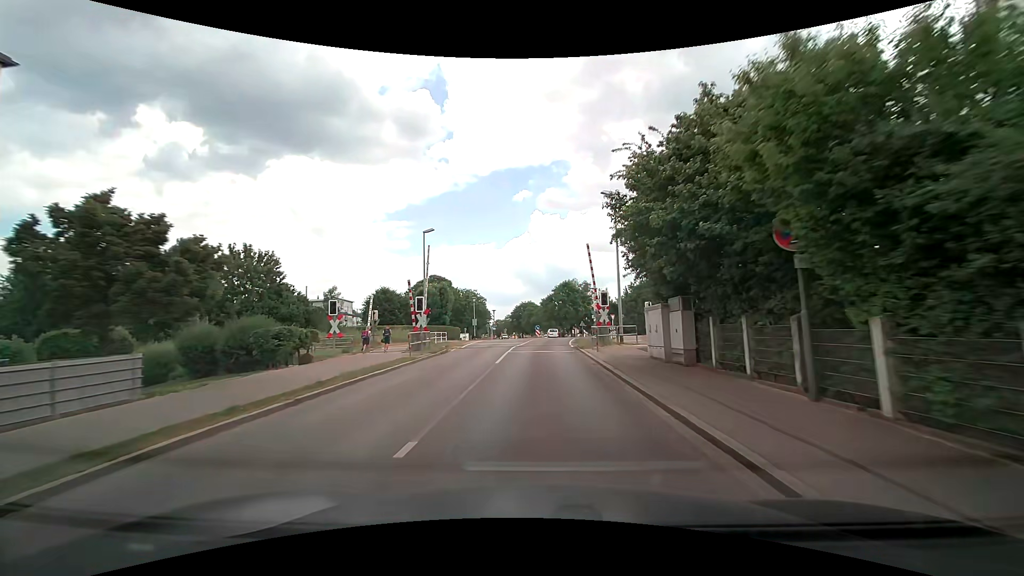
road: tertiary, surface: asphalt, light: Day
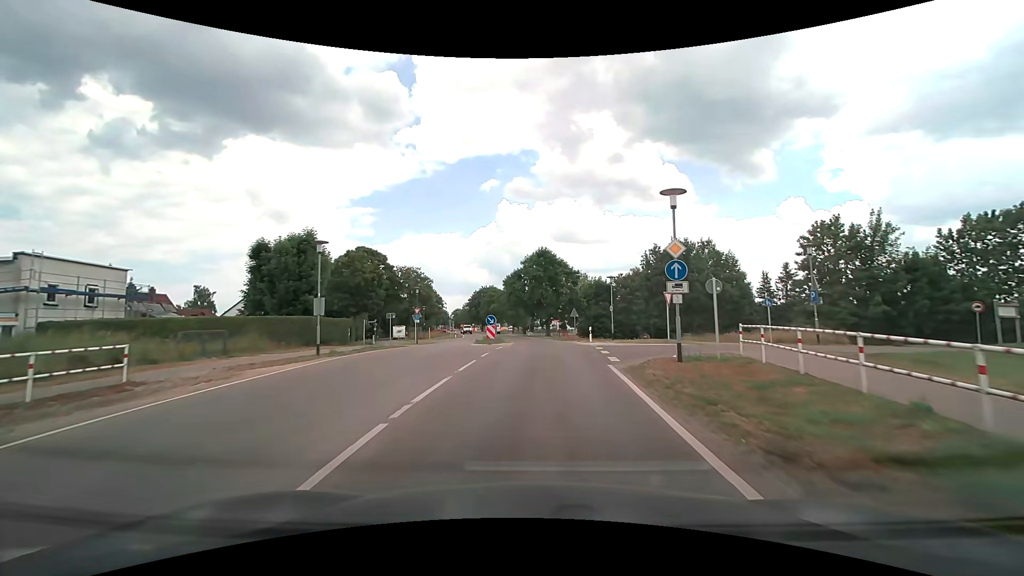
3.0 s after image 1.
(+0.9, +36.0) m; +4°
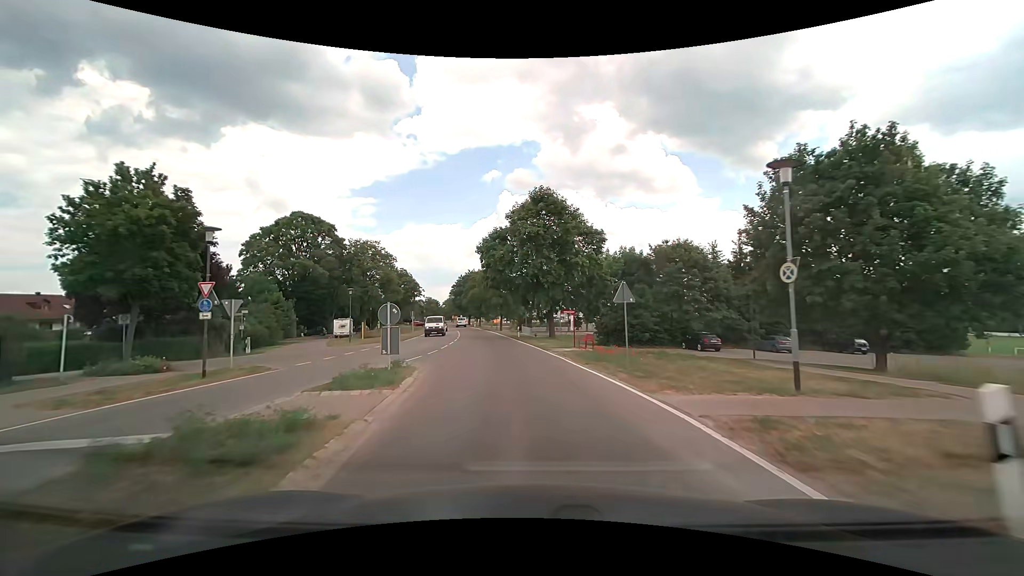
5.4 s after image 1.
(+0.4, +28.5) m; 0°
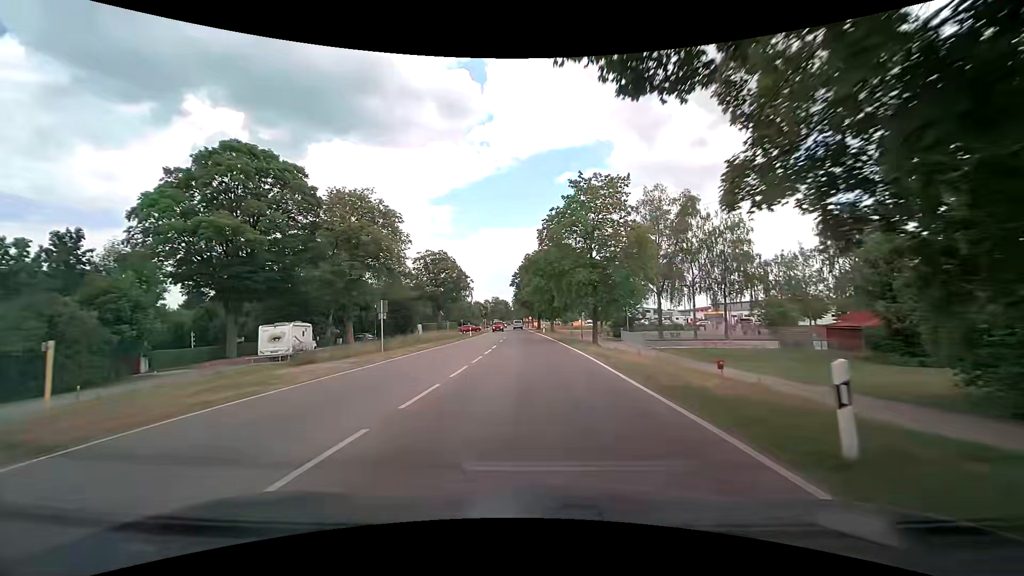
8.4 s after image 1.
(-3.6, +38.4) m; -9°
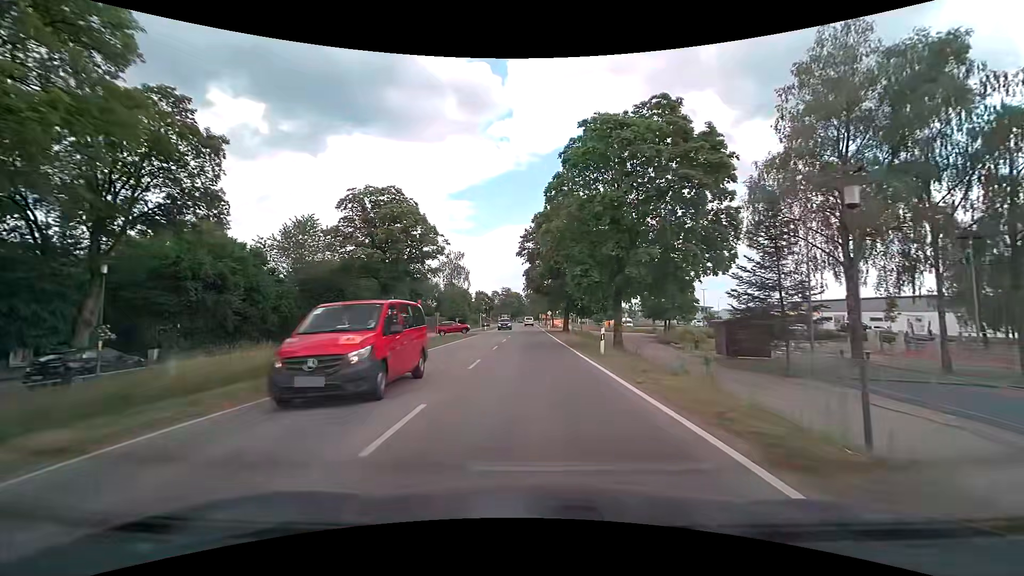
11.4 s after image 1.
(-1.0, +38.7) m; -2°
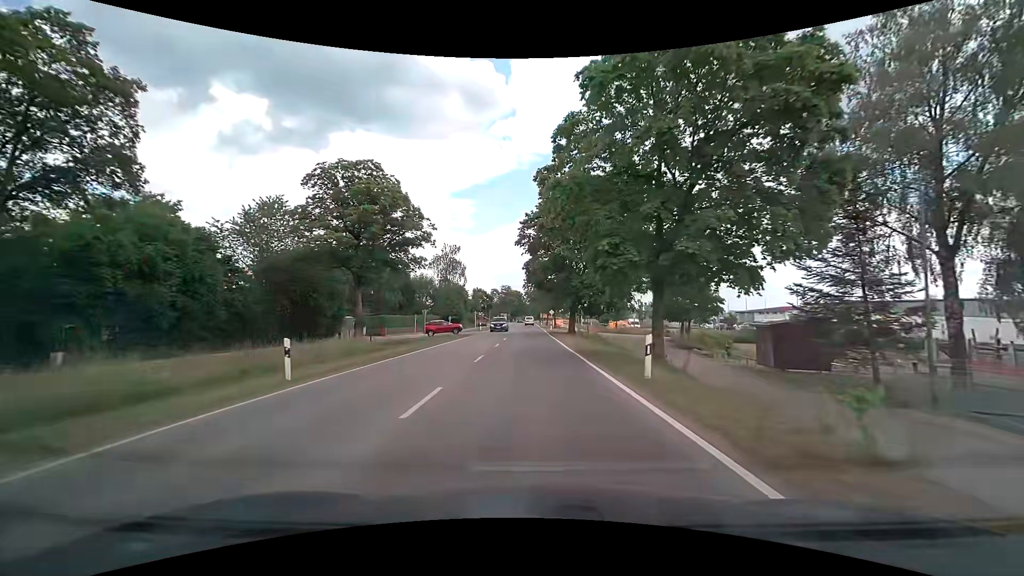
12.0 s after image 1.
(0.0, +7.1) m; 0°
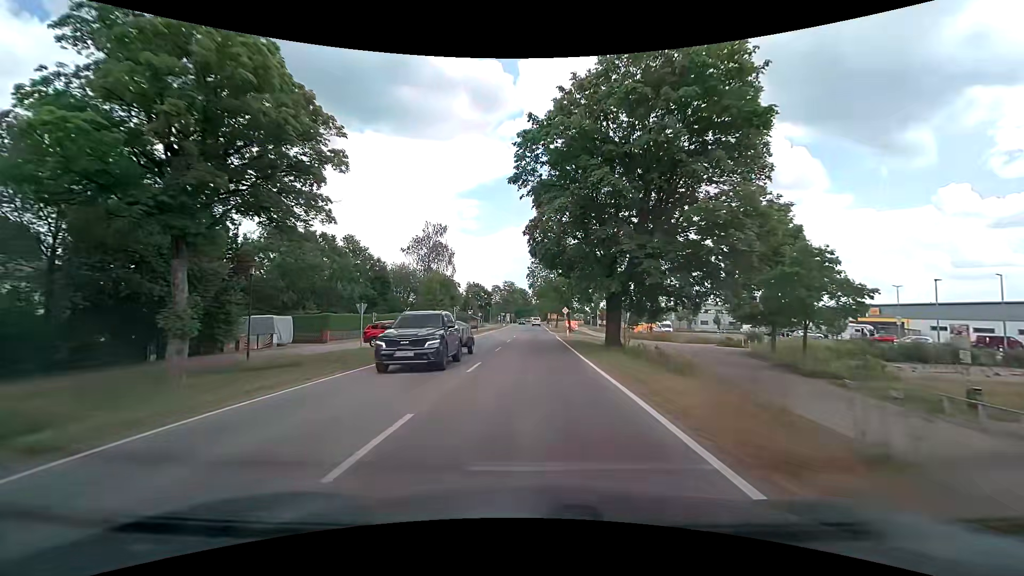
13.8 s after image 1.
(-0.1, +20.7) m; -1°
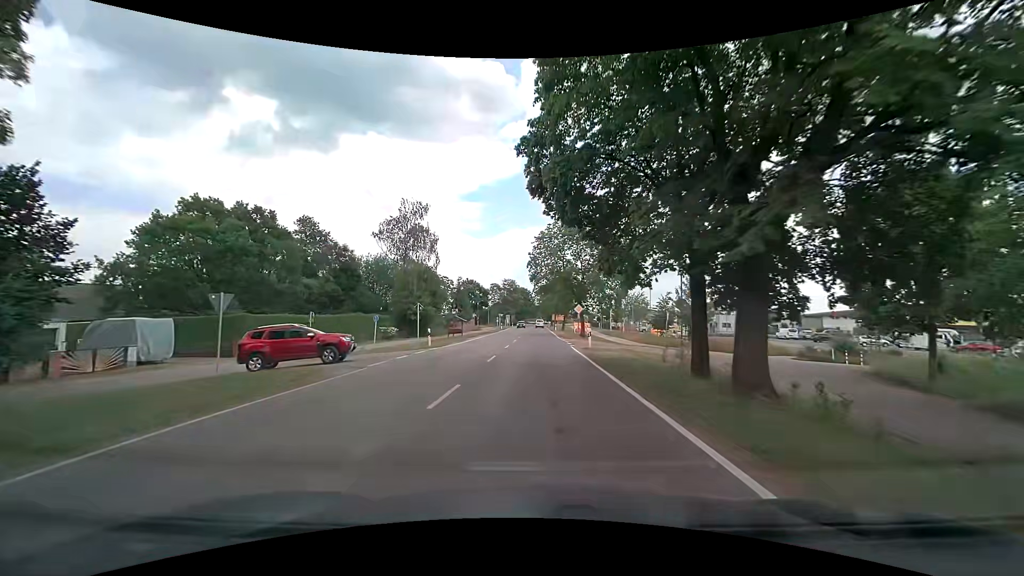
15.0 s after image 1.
(+0.2, +14.6) m; 0°
(0, +10) (0, +20) (0, +30) (0, +40) (+1, +50) (+1, +60) (+1, +70) (+1, +80) (+1, +90) (+5, +99) m
